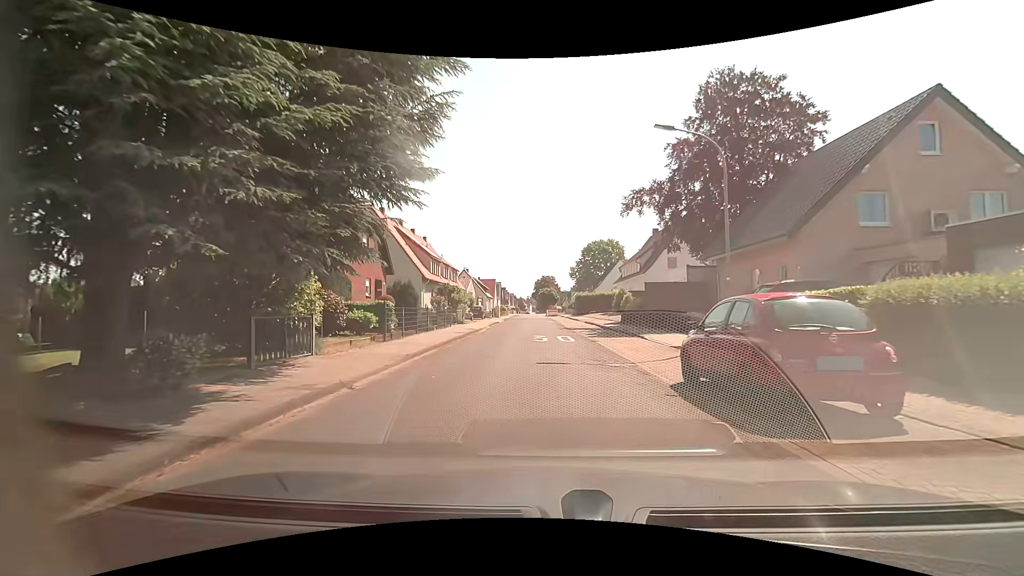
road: residential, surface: asphalt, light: Day
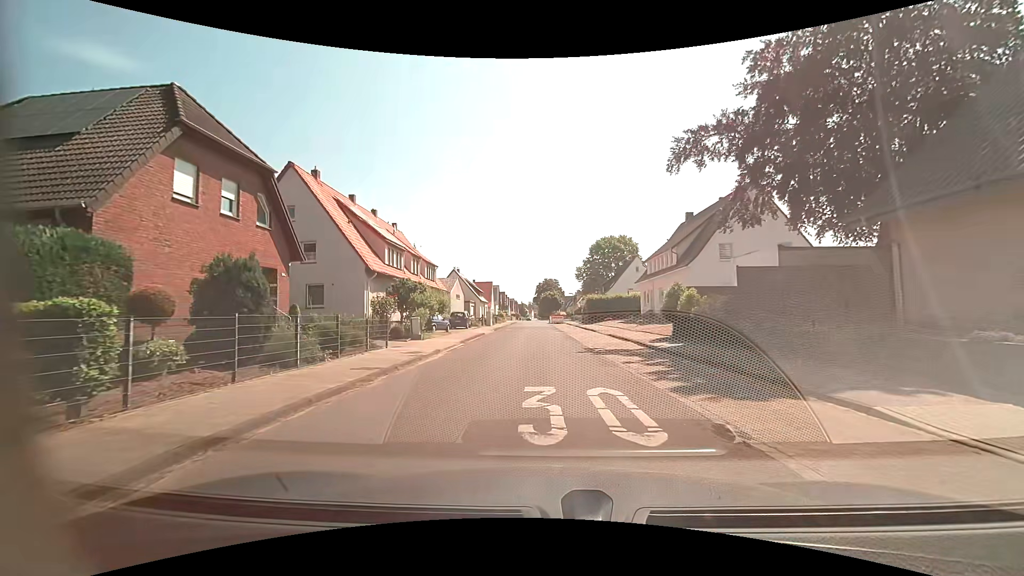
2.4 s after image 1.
(-0.1, +14.4) m; 0°
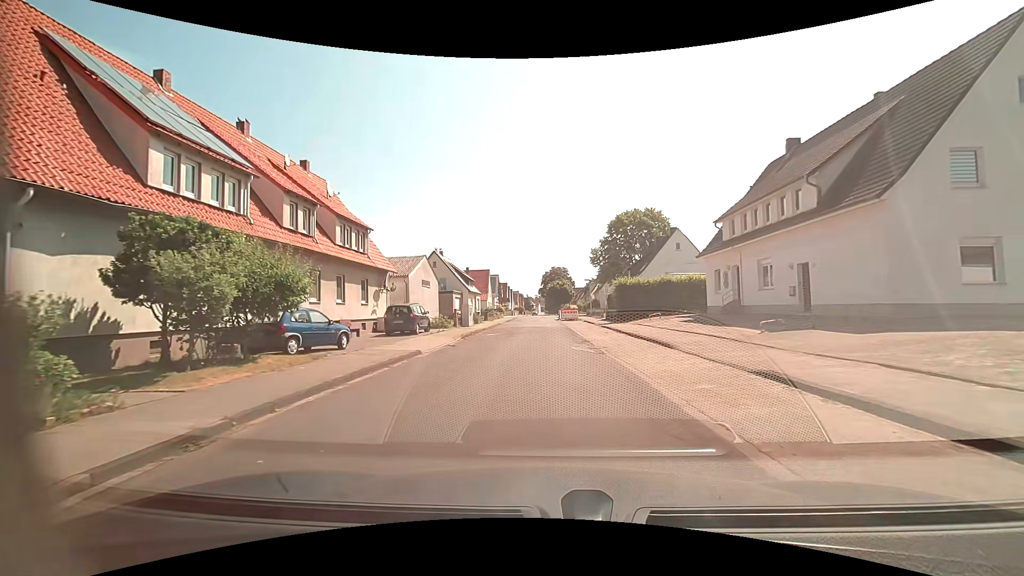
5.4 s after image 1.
(0.0, +20.2) m; -2°
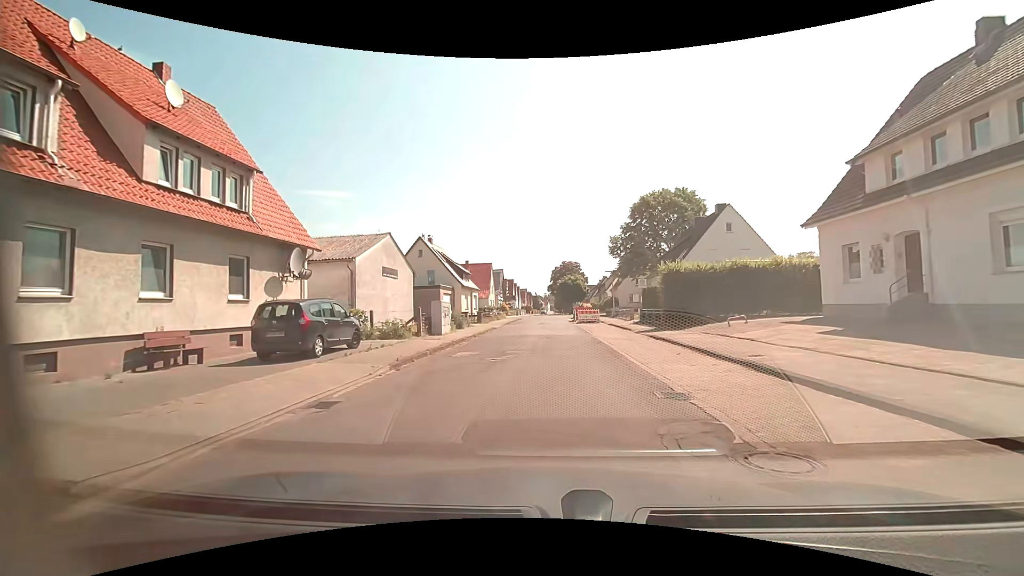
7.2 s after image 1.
(+0.1, +12.6) m; 0°
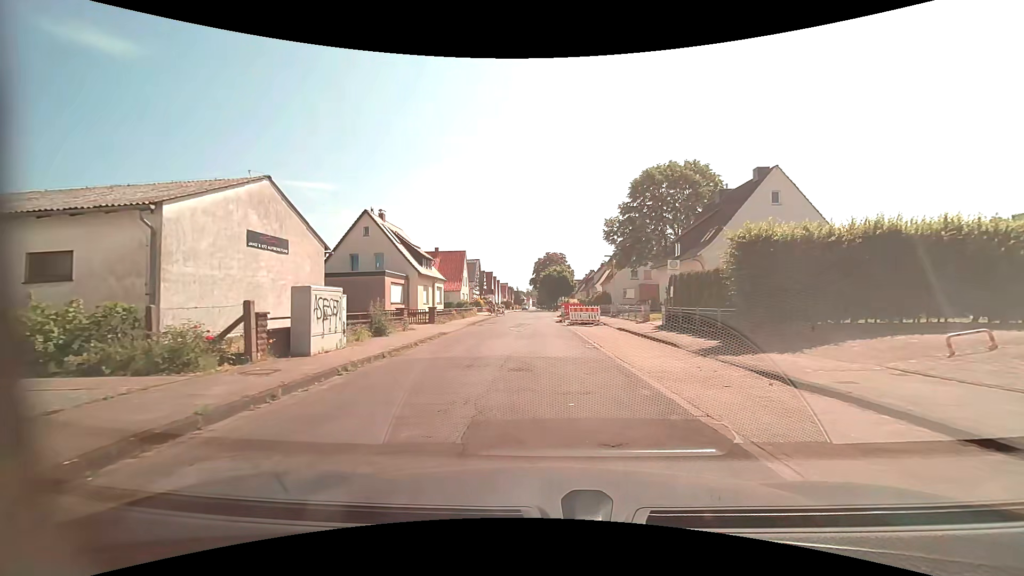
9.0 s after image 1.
(+0.3, +12.0) m; +2°
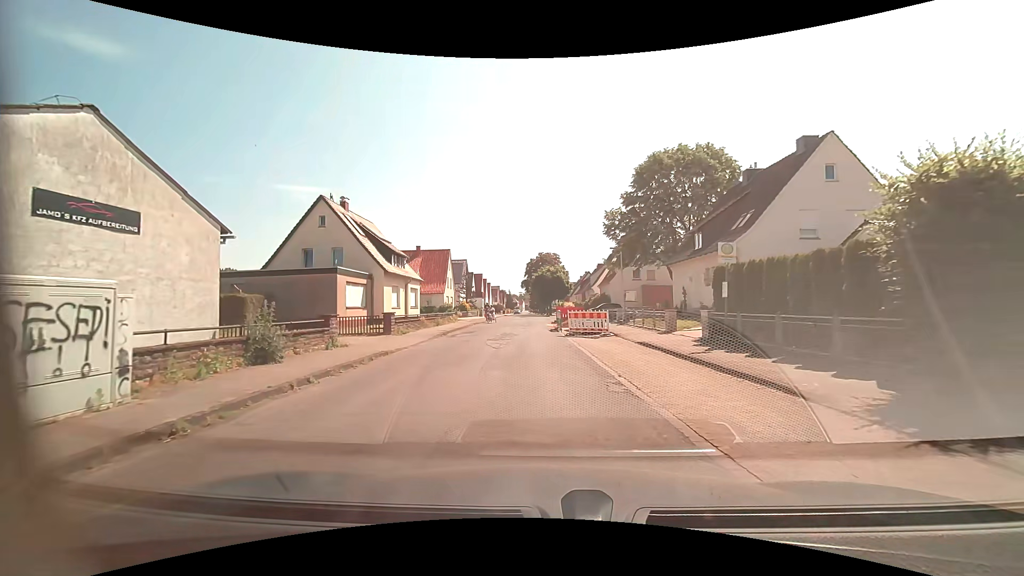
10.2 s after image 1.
(+0.2, +7.1) m; +2°
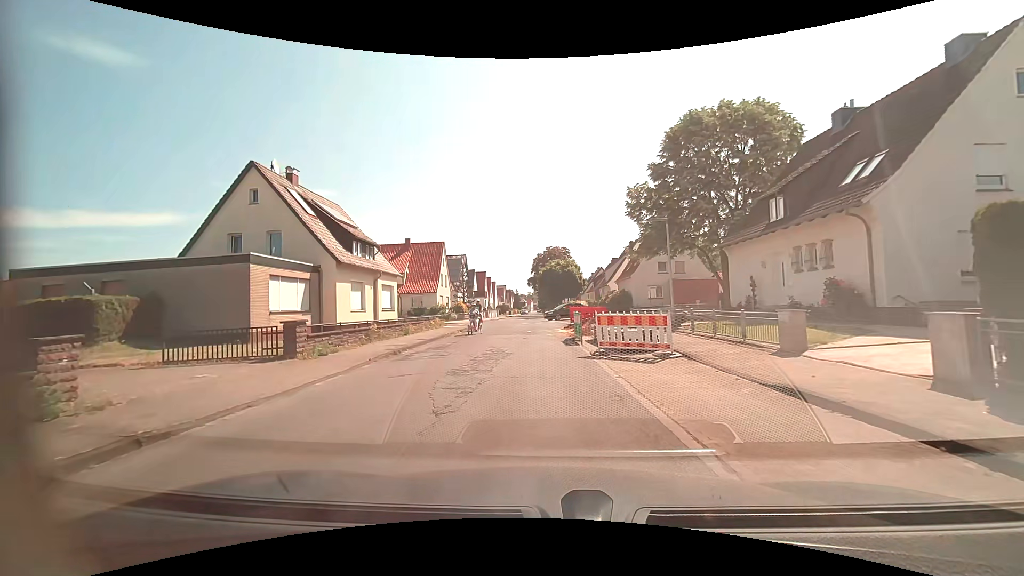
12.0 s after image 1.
(0.0, +9.5) m; -1°
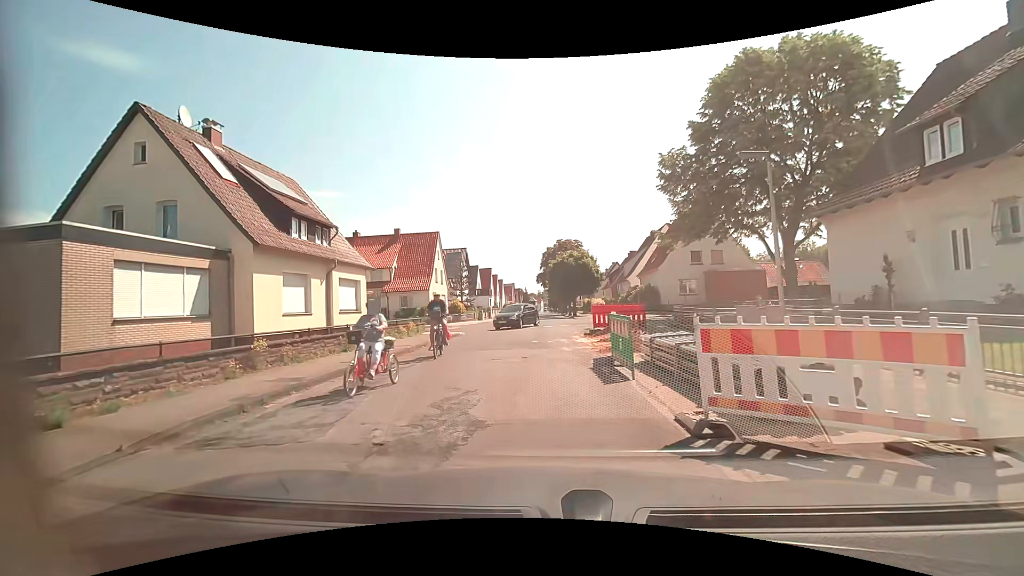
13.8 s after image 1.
(-0.1, +8.4) m; -2°
(0, +10) (0, +20) (0, +30) (-2, +39) (-12, +41) (-22, +40) (-32, +40) (-42, +40) (-52, +40) (-62, +40) m
